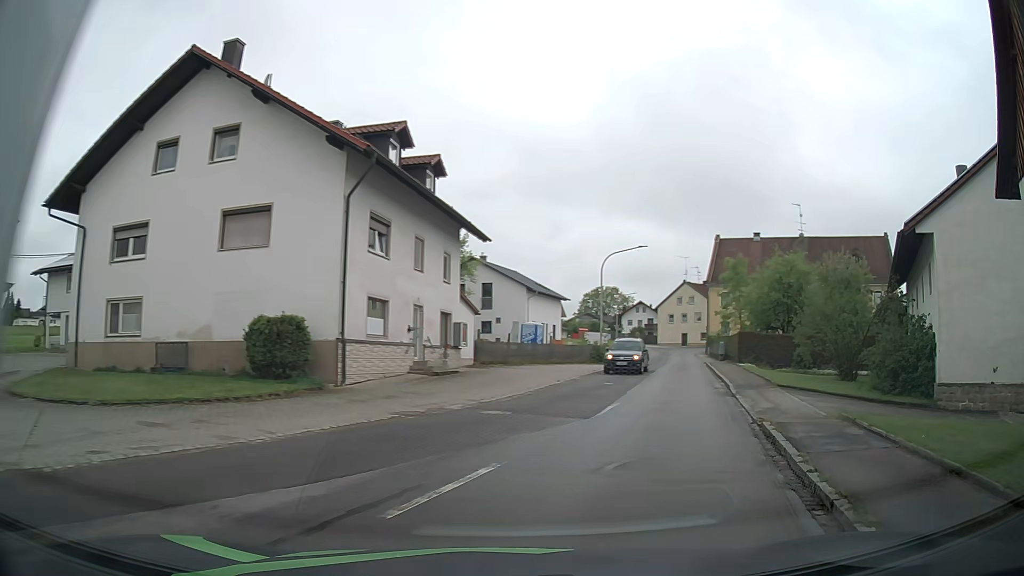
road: tertiary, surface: asphalt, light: Day
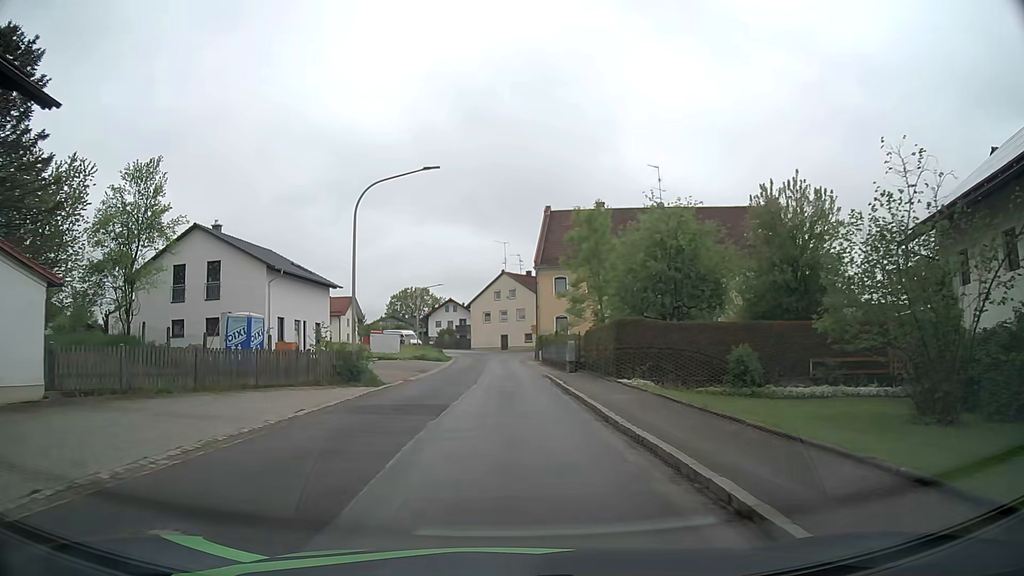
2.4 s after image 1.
(+5.3, +19.6) m; +18°
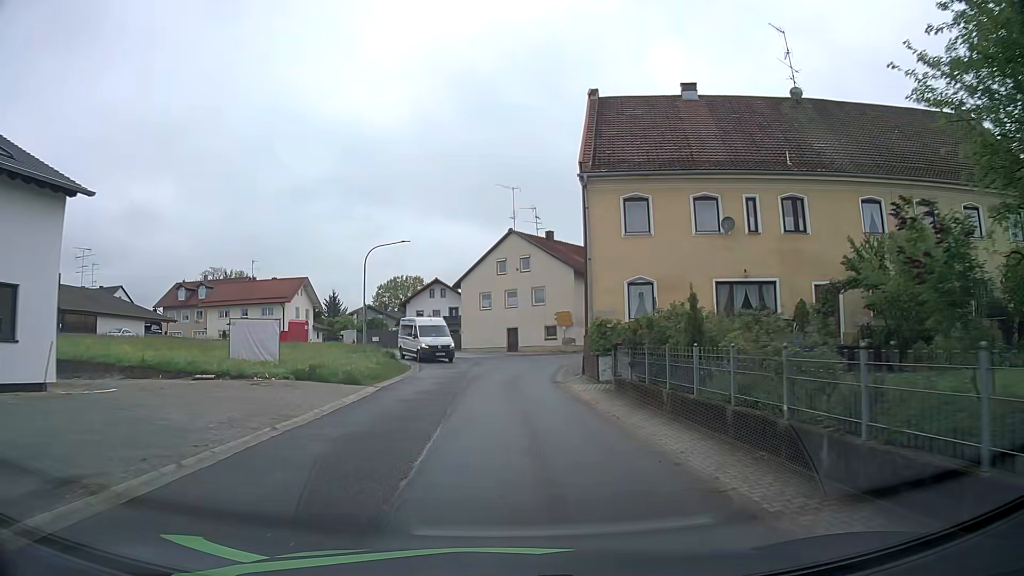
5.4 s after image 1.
(-0.2, +31.6) m; 0°
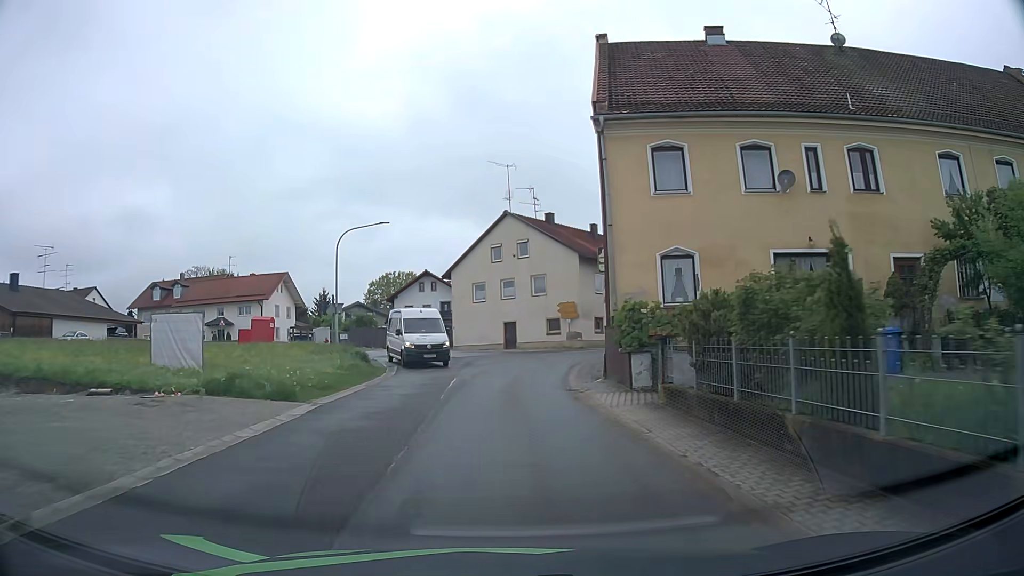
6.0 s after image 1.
(0.0, +6.3) m; 0°
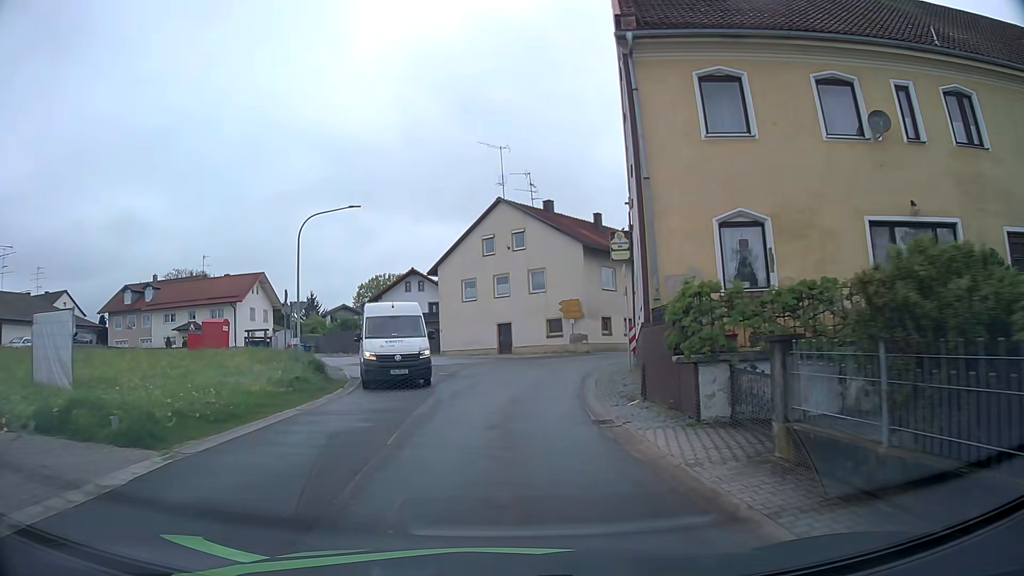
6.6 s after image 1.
(+0.1, +6.1) m; +1°
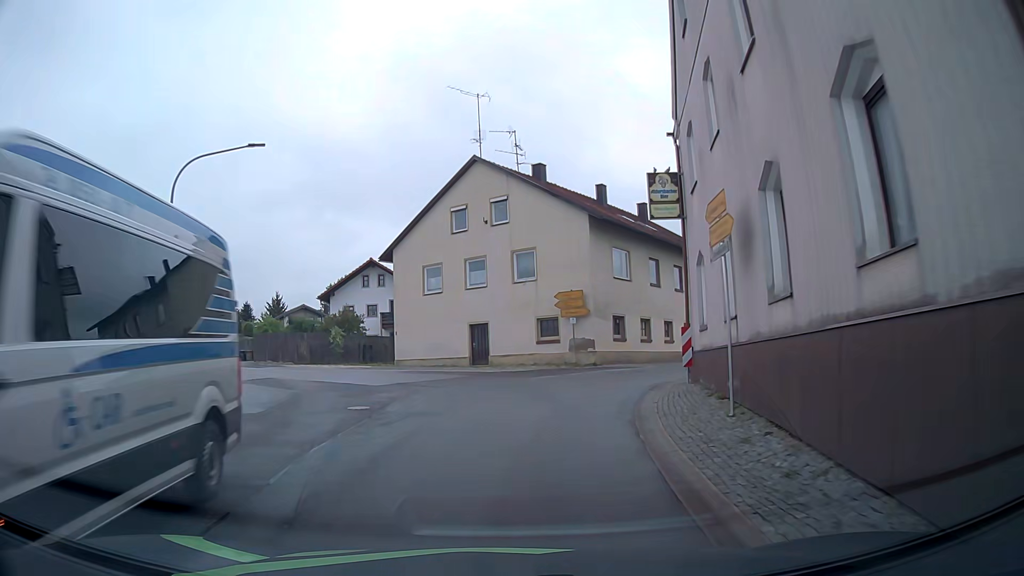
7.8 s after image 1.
(+0.1, +11.3) m; +2°
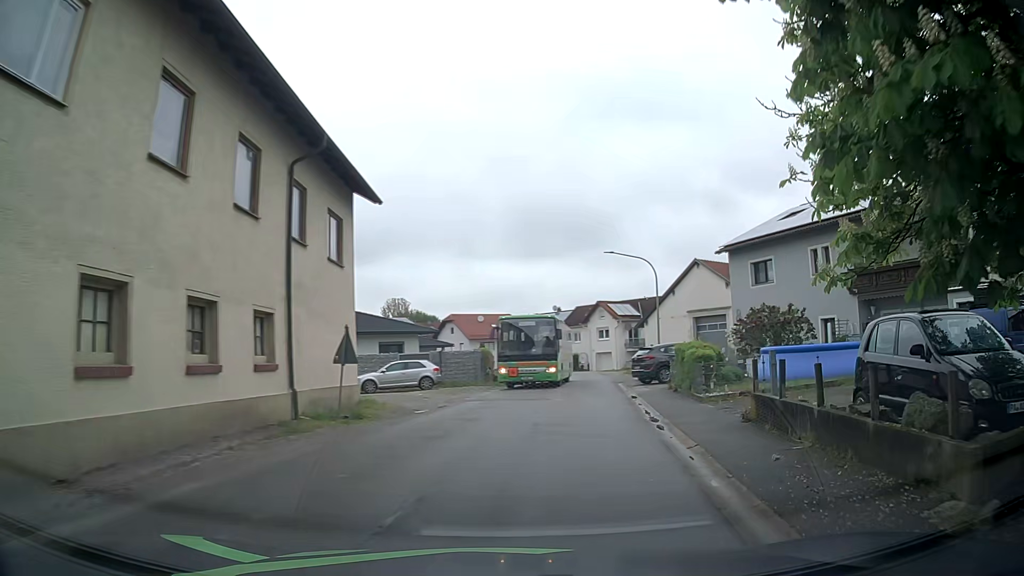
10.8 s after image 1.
(+4.6, +24.5) m; +36°
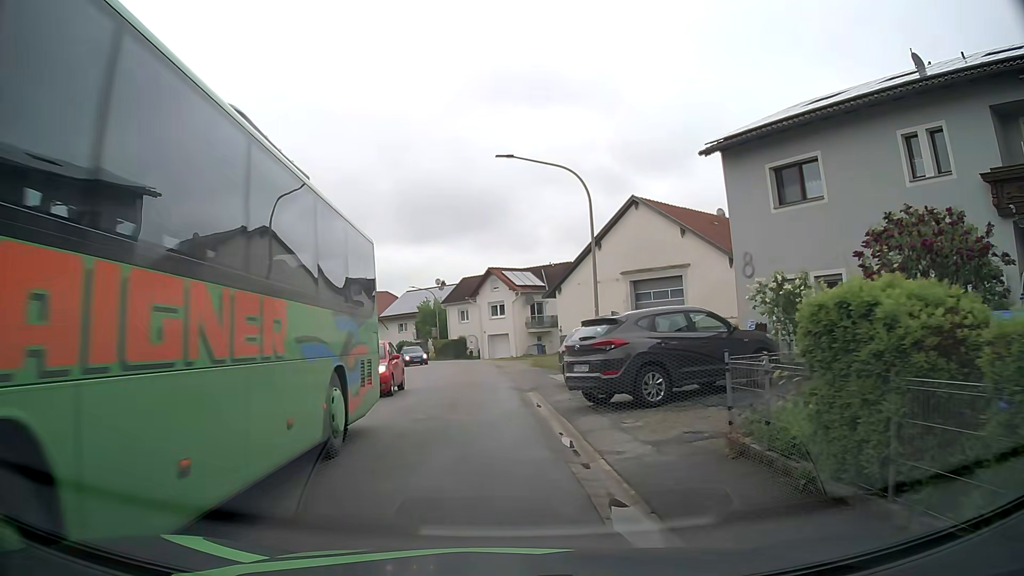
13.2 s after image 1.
(+2.3, +16.6) m; +10°
(-1, +10) (-2, +20) (-2, +30) (-3, +40) (-5, +50) (-8, +59) (-12, +69) (-17, +77) (-23, +85) (-31, +91) m
